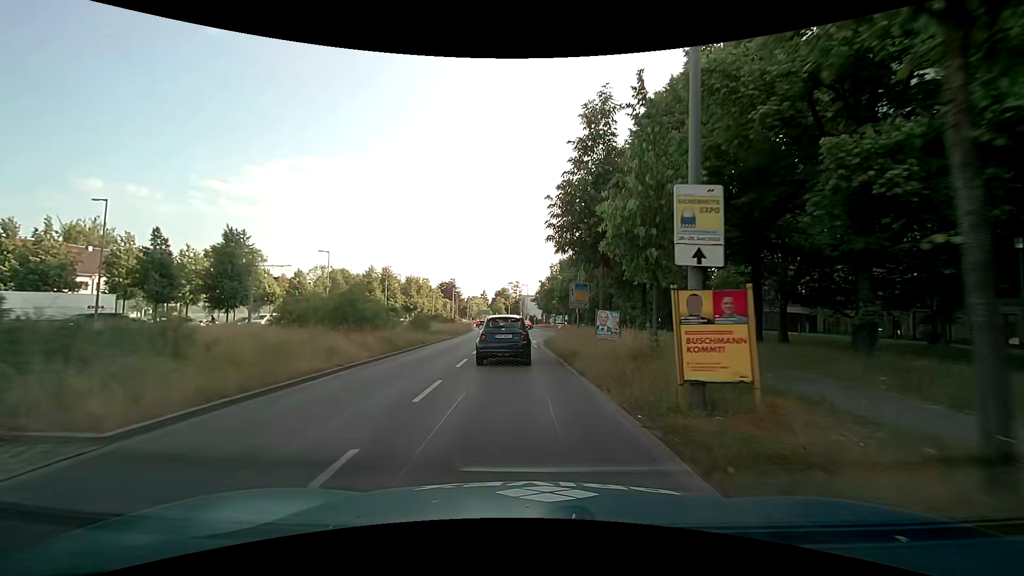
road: primary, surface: asphalt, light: Day
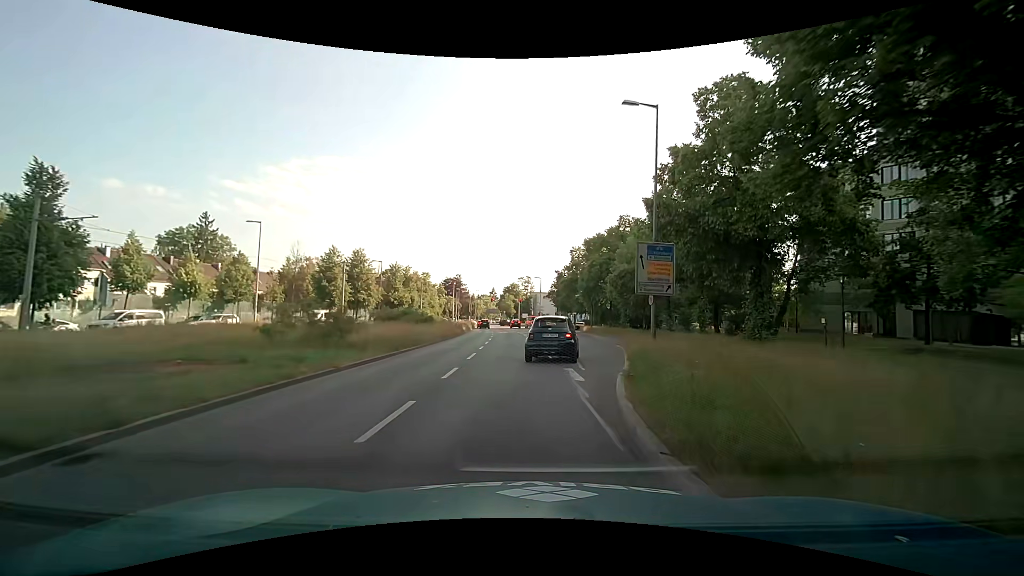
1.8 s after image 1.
(-0.4, +21.0) m; -1°
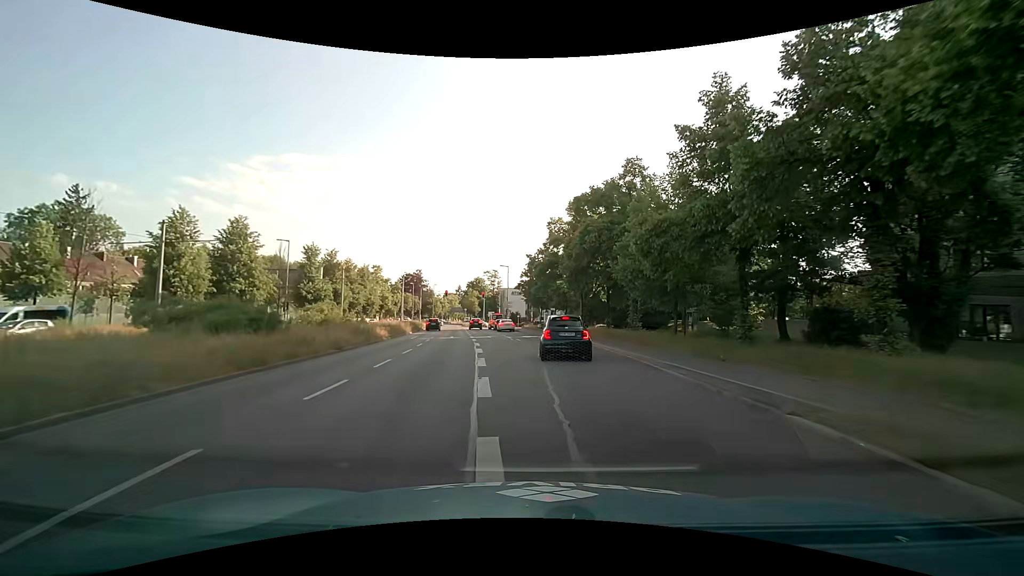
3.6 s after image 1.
(+0.8, +20.6) m; +4°
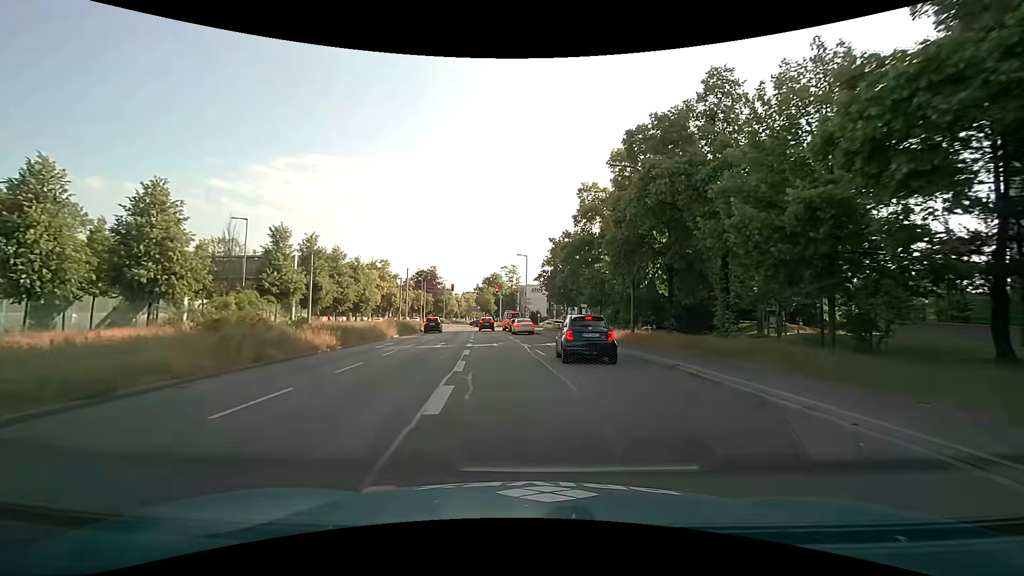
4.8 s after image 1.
(-0.2, +13.5) m; -2°
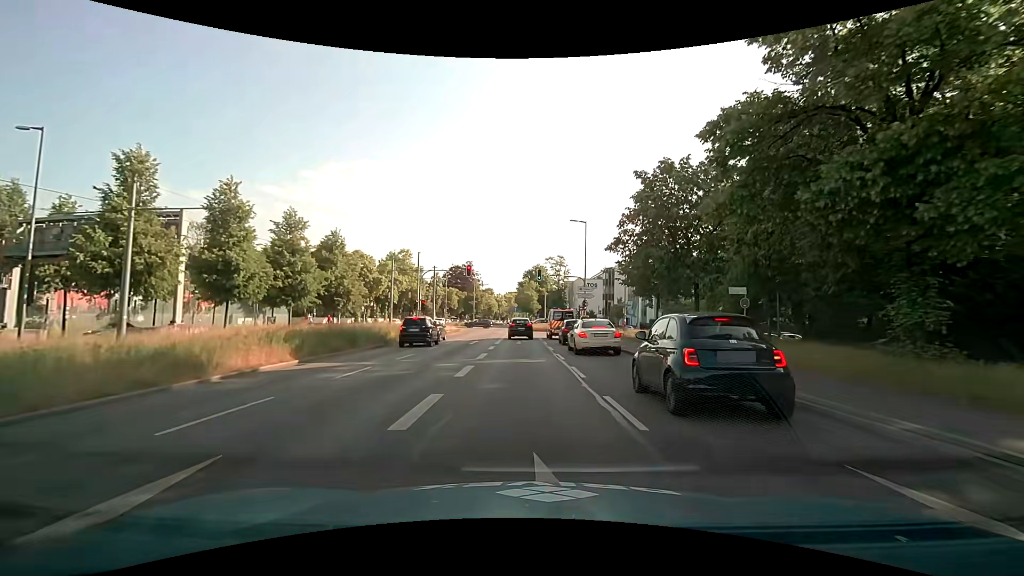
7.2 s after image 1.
(-1.2, +24.8) m; -5°
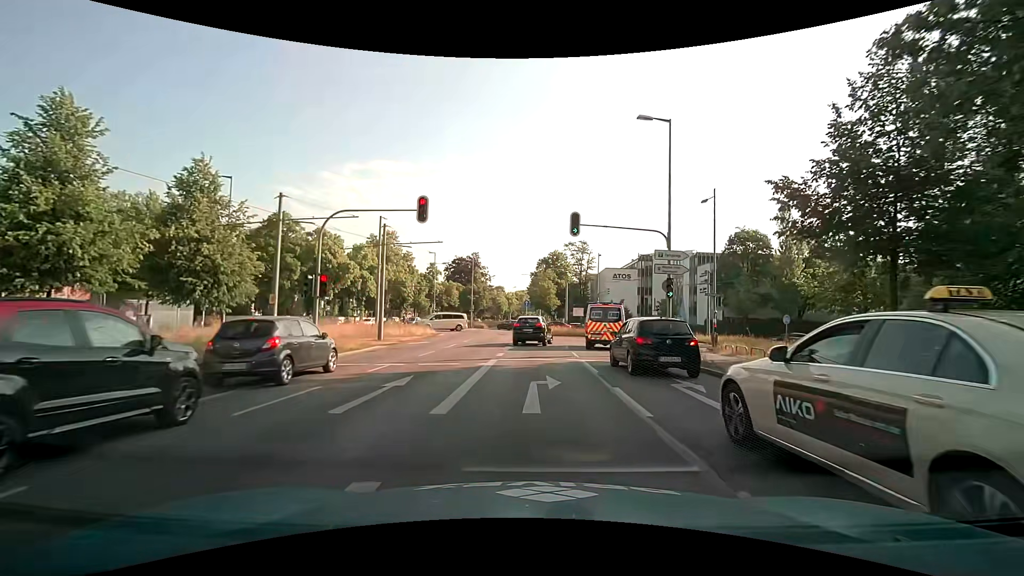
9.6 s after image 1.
(-0.4, +23.0) m; -1°
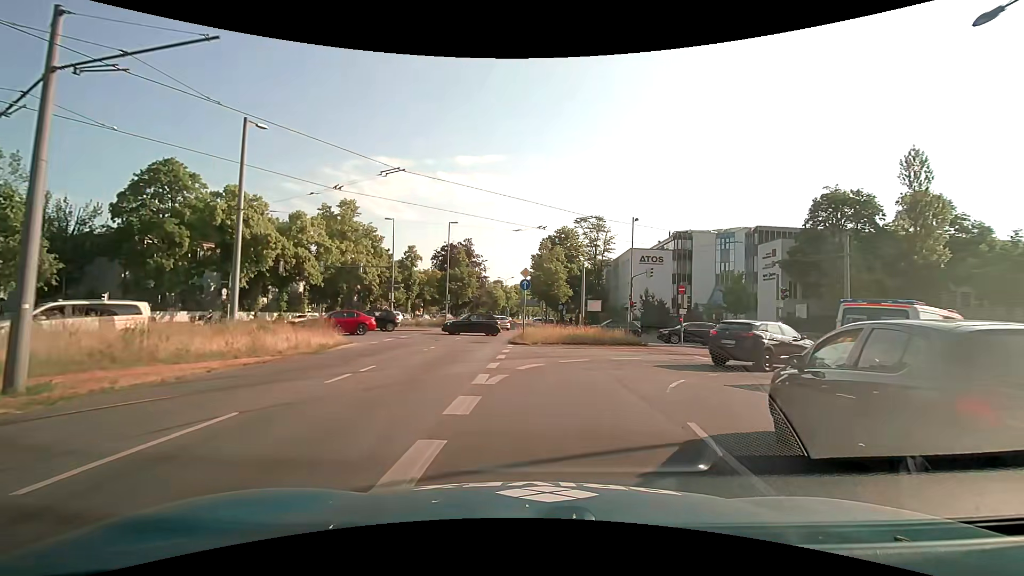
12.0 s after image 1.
(-0.1, +21.0) m; 0°
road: secondary
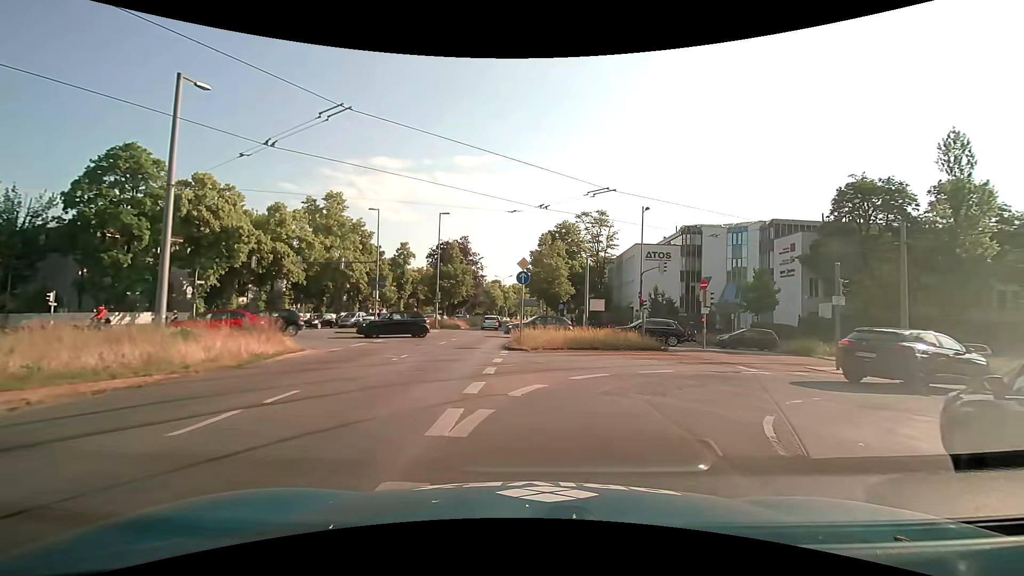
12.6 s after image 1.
(-0.1, +4.3) m; 0°
